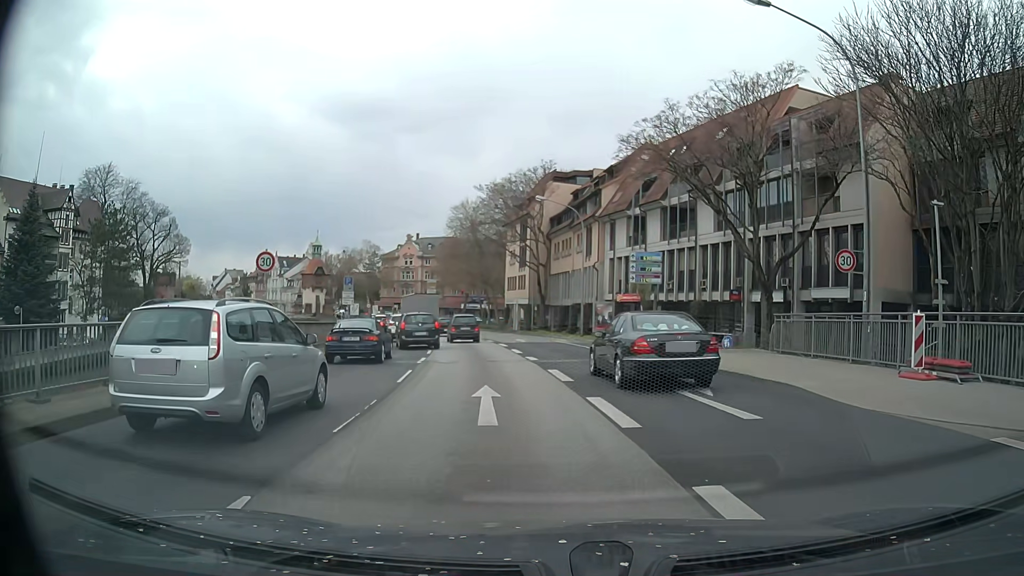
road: primary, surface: asphalt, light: Day
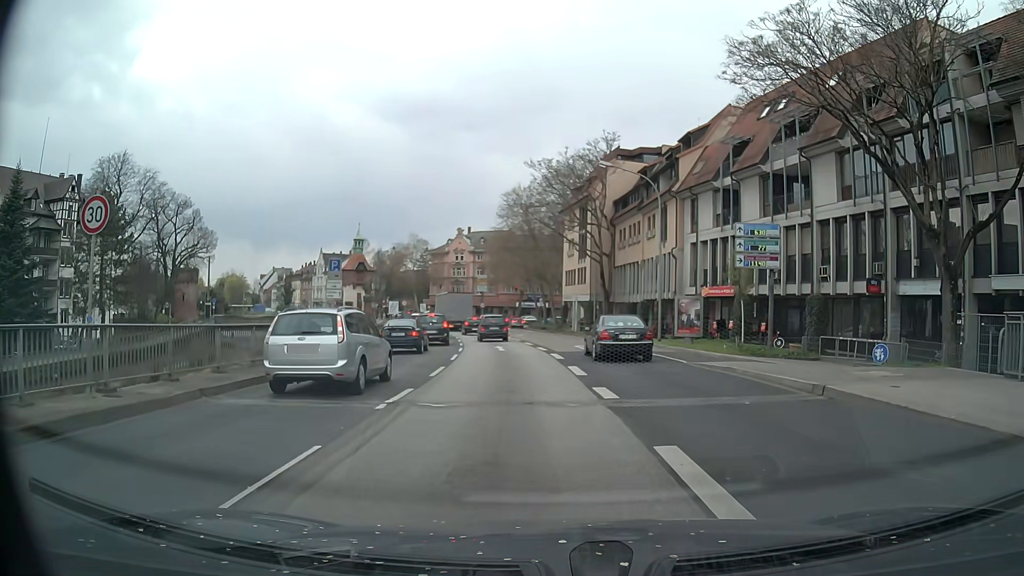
(-0.3, +10.3) m; -3°
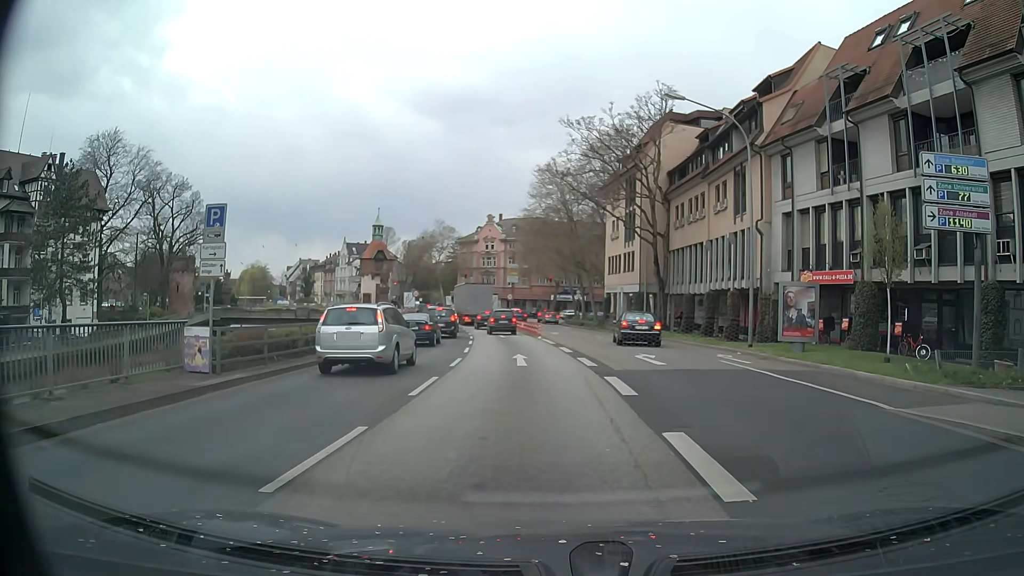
(-0.5, +11.0) m; -4°
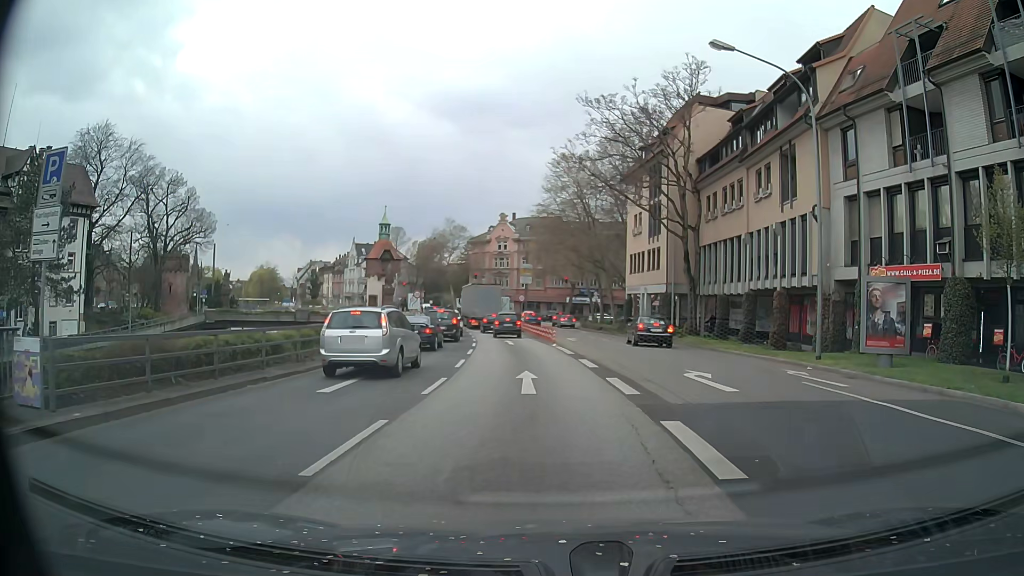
(0.0, +5.5) m; -1°
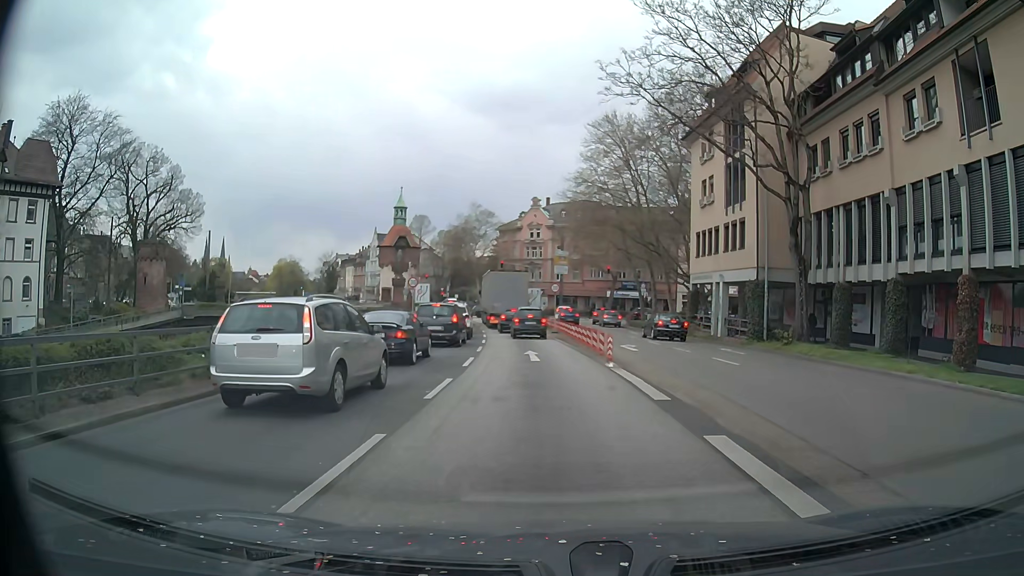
(-0.3, +13.1) m; -3°
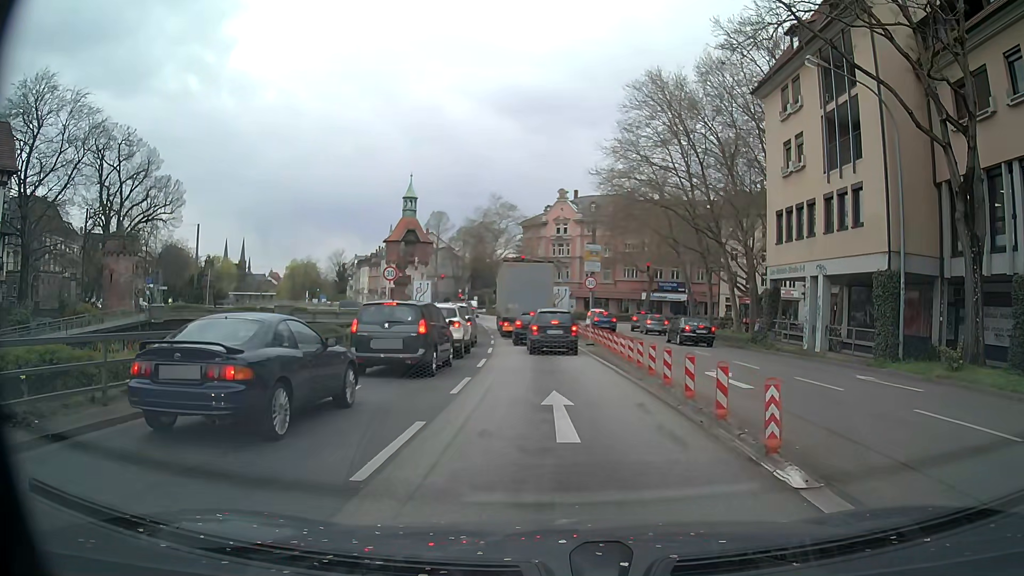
(-0.2, +10.9) m; -1°
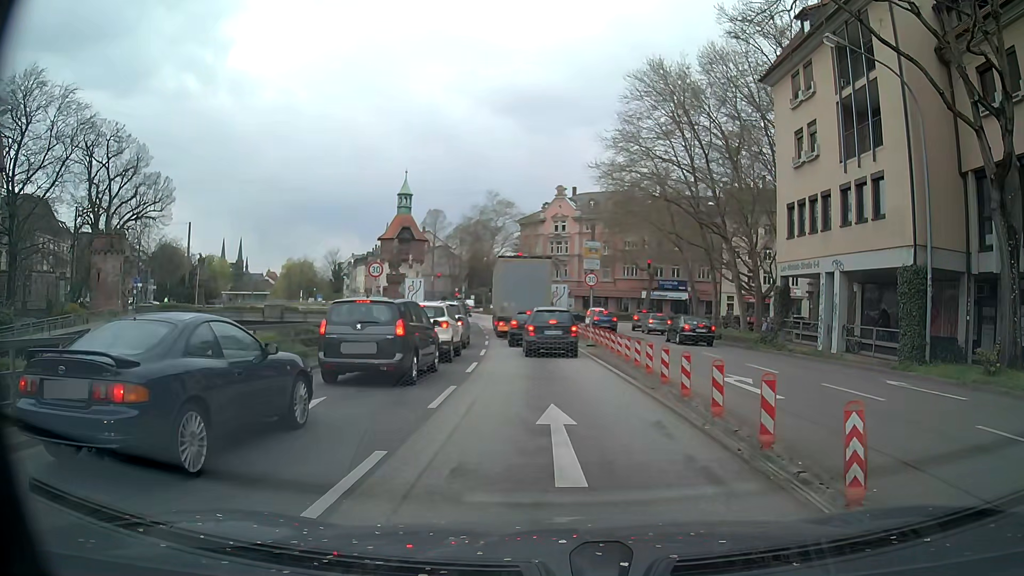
(0.0, +1.9) m; -1°
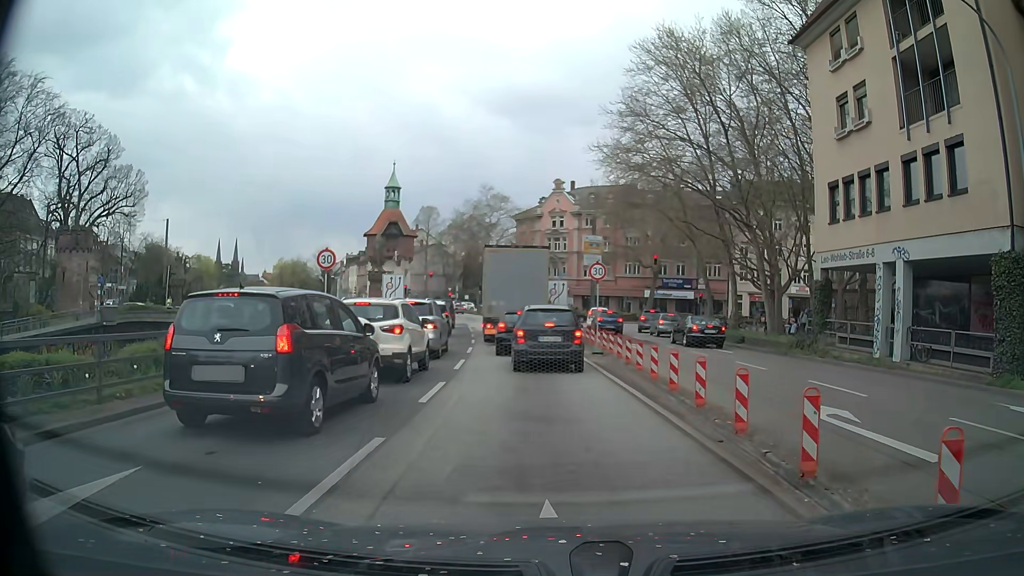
(+0.1, +5.2) m; 0°
